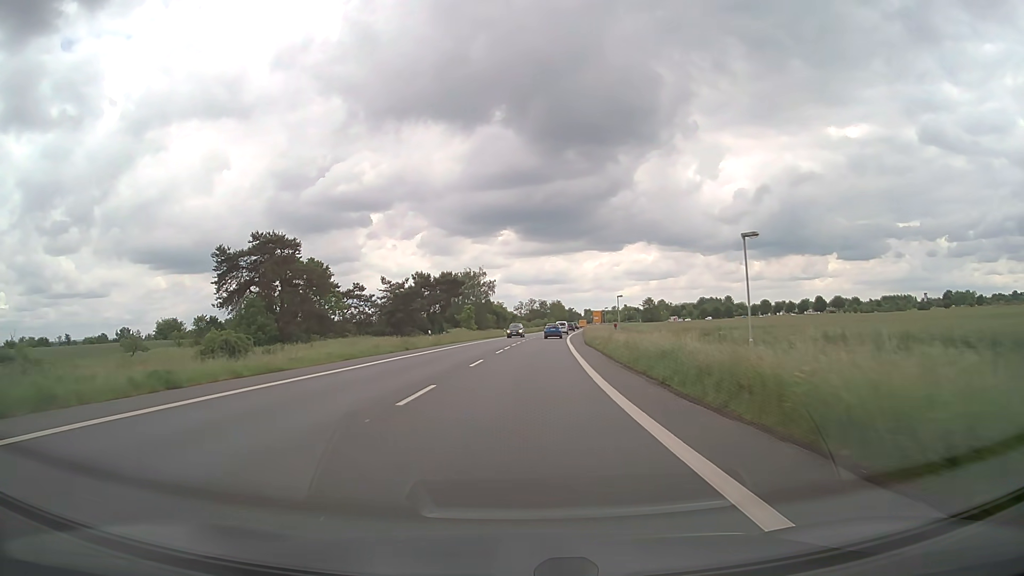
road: primary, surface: asphalt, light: Day
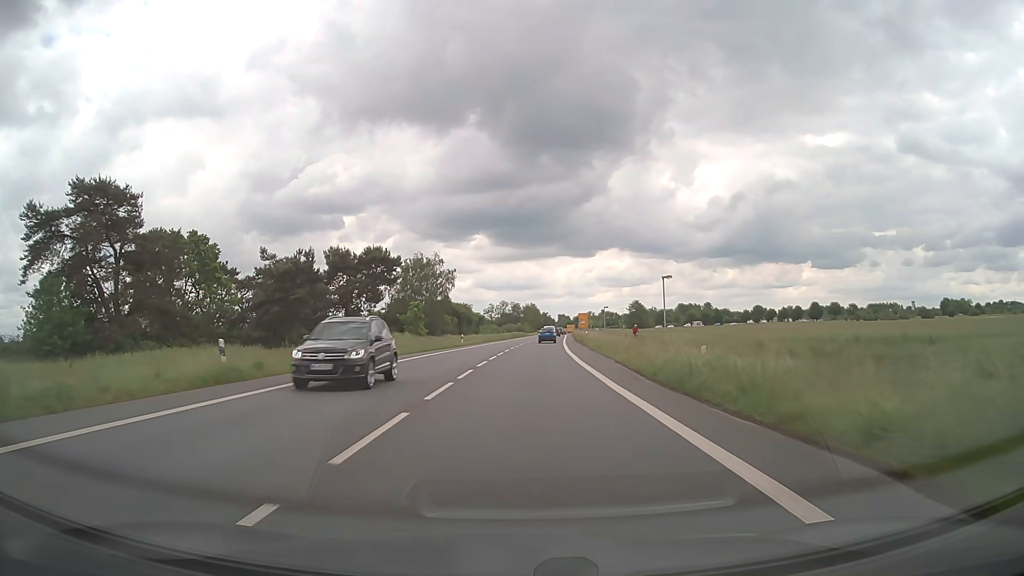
(+0.7, +33.8) m; +2°
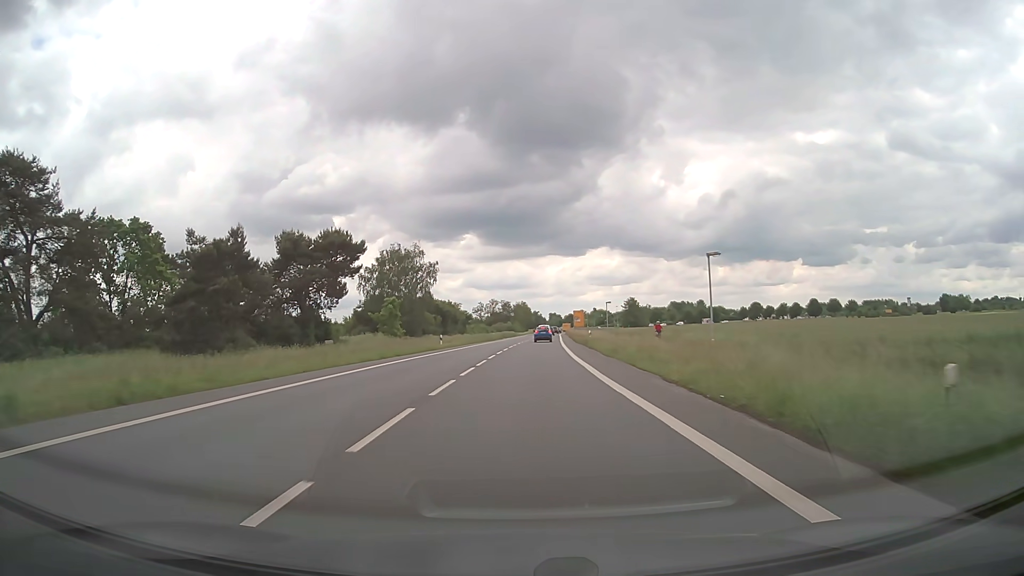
(+0.1, +11.2) m; +1°
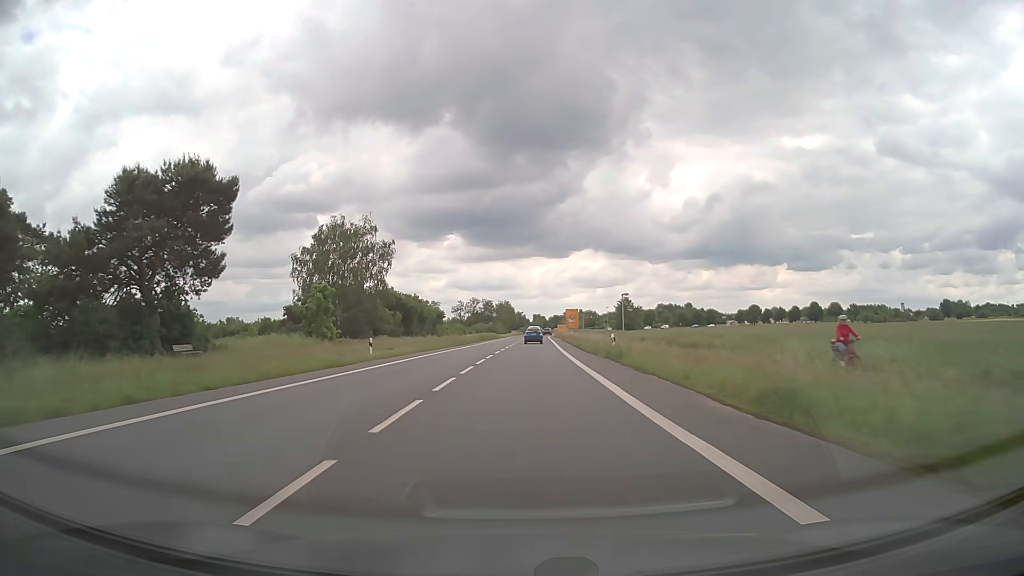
(+0.2, +22.5) m; +1°
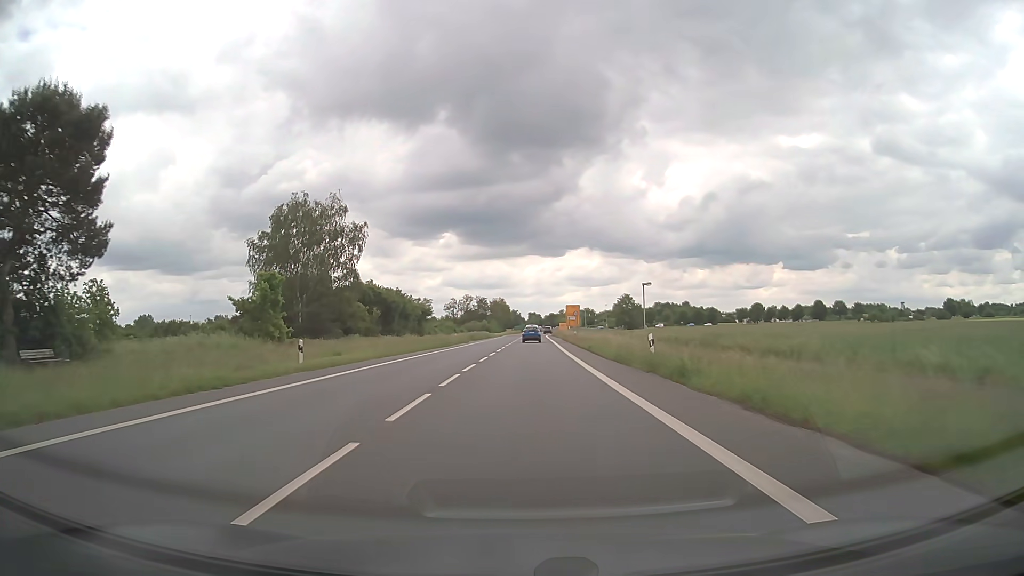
(0.0, +11.3) m; 0°
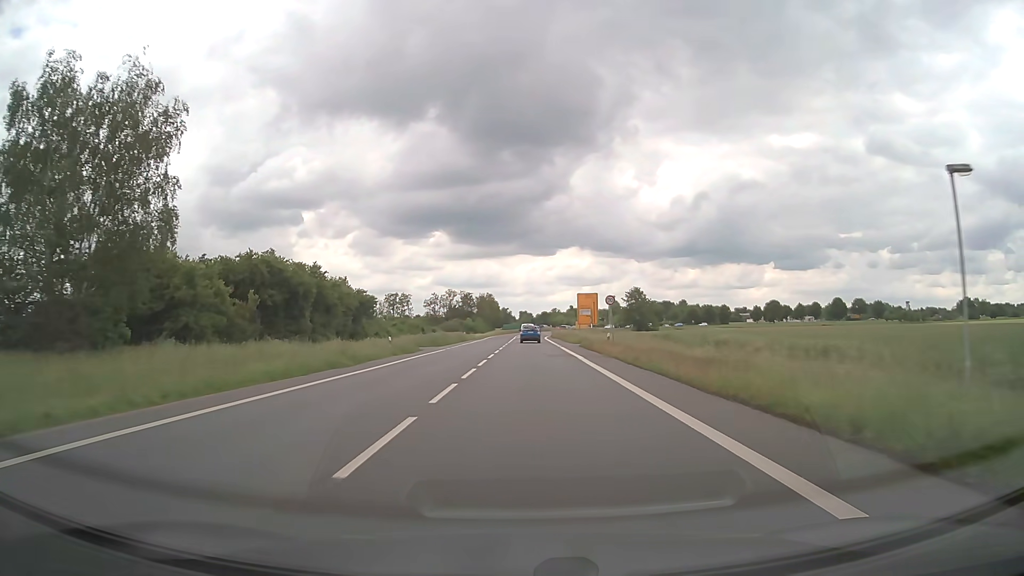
(+0.3, +33.8) m; +1°
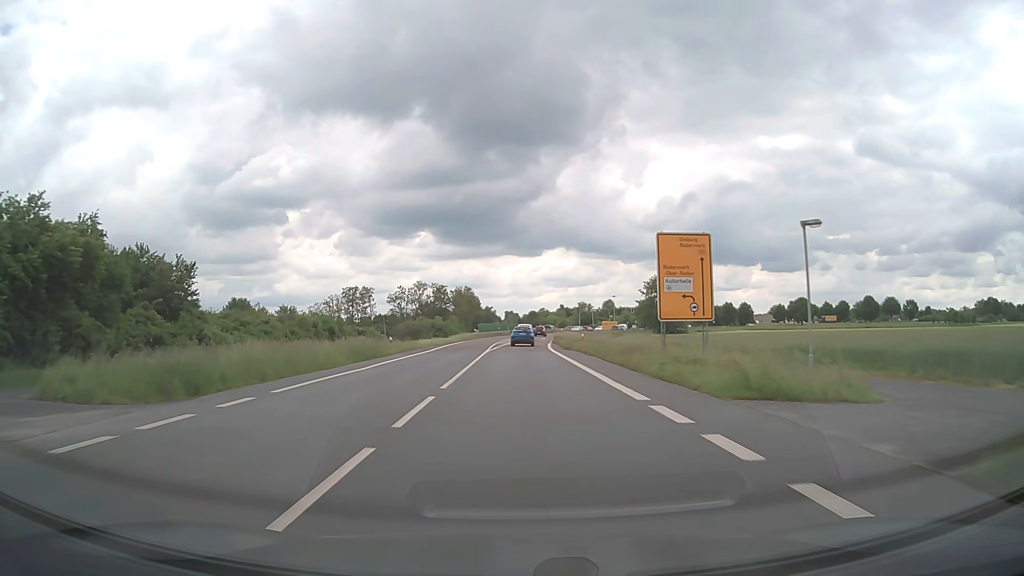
(+0.4, +44.9) m; +1°
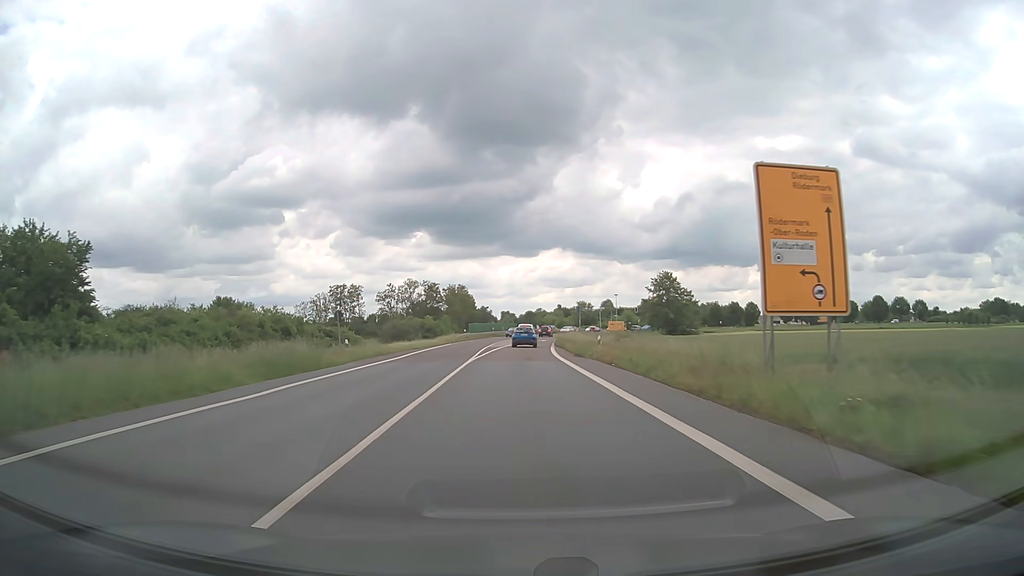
(0.0, +11.1) m; 0°
